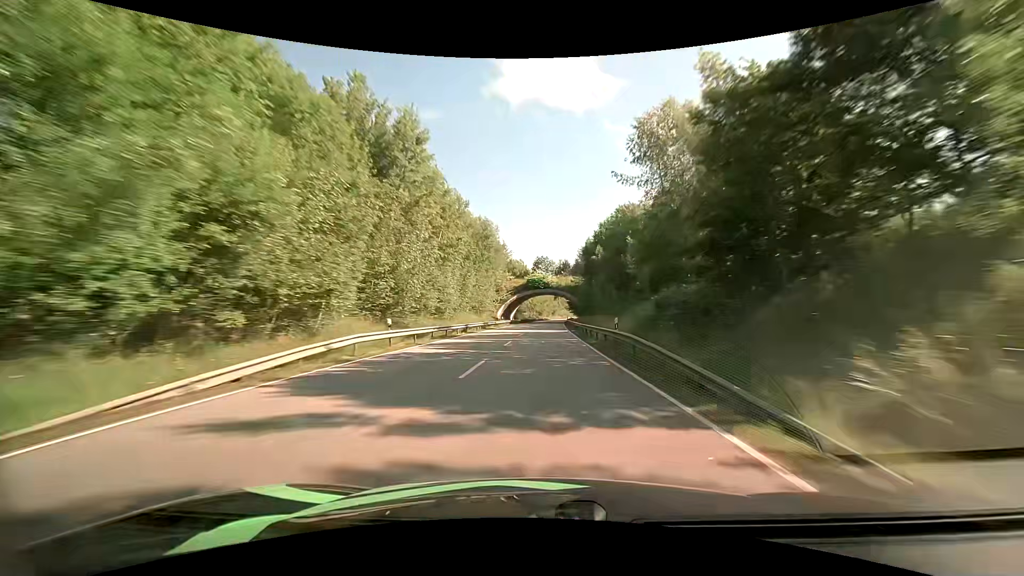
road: primary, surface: asphalt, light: Day
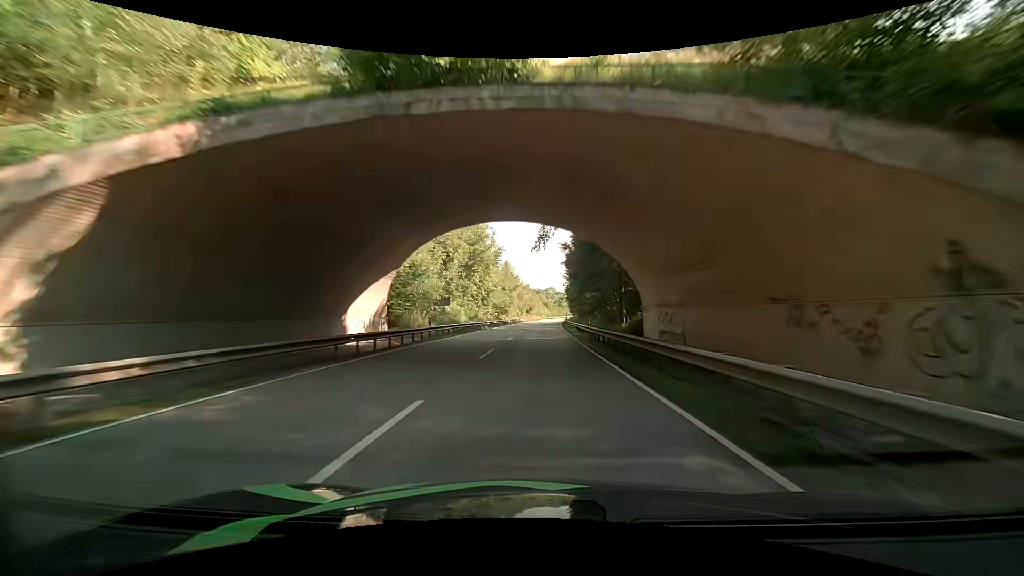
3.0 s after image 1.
(+2.7, +90.7) m; +3°
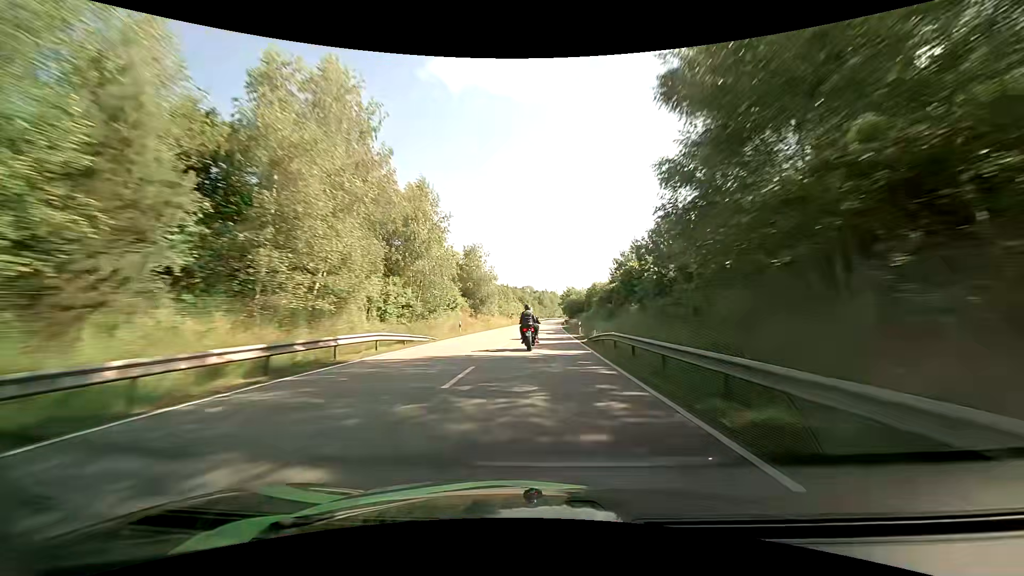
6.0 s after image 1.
(+1.8, +90.6) m; +3°
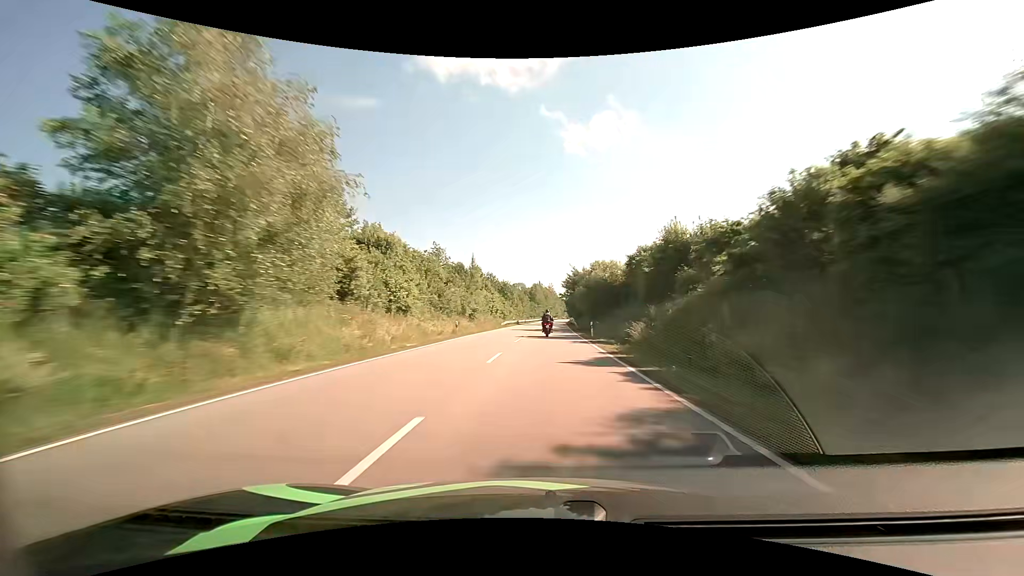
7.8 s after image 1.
(+0.4, +55.1) m; +1°
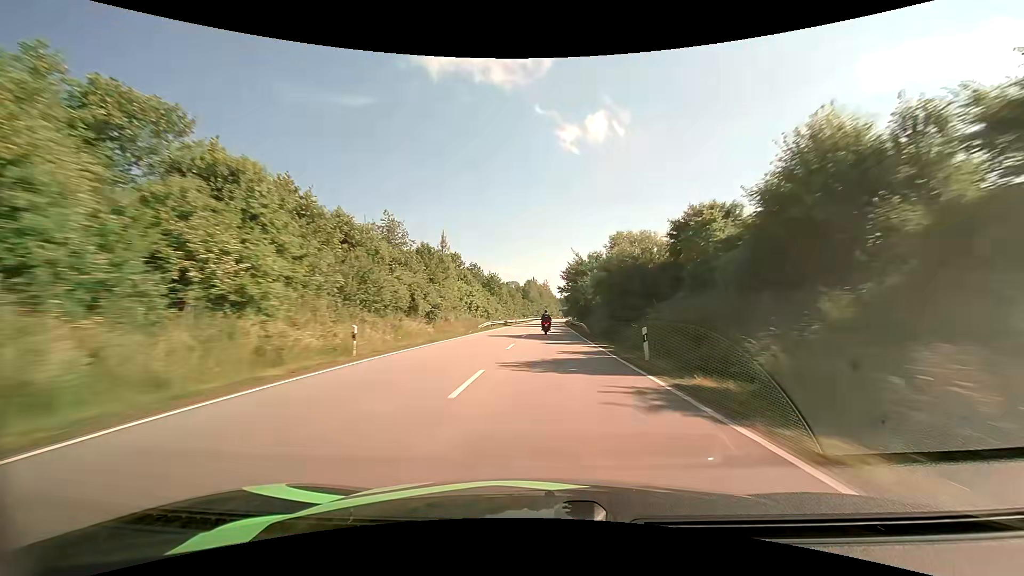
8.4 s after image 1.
(+0.1, +18.5) m; +1°
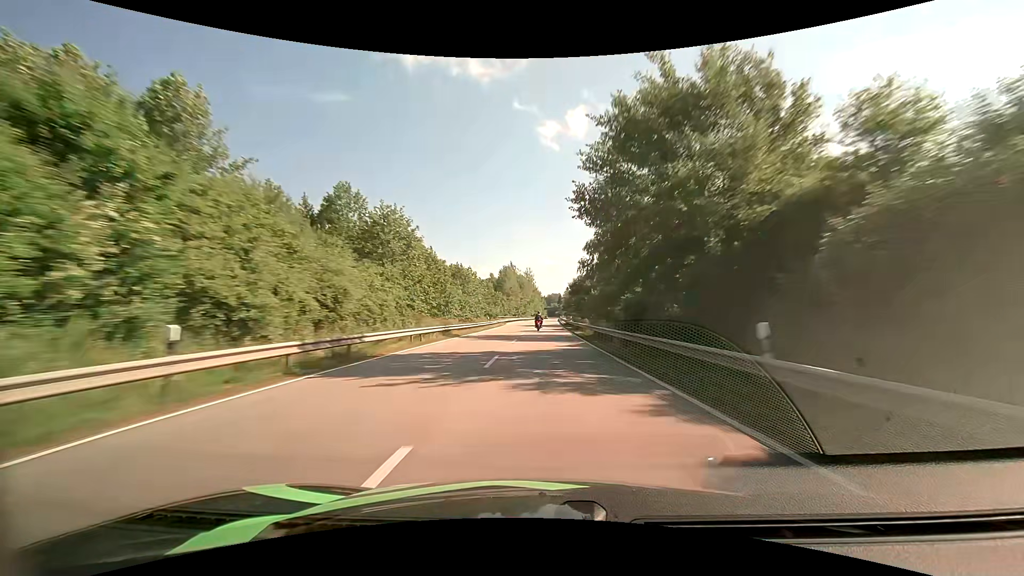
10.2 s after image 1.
(+0.9, +55.0) m; +2°
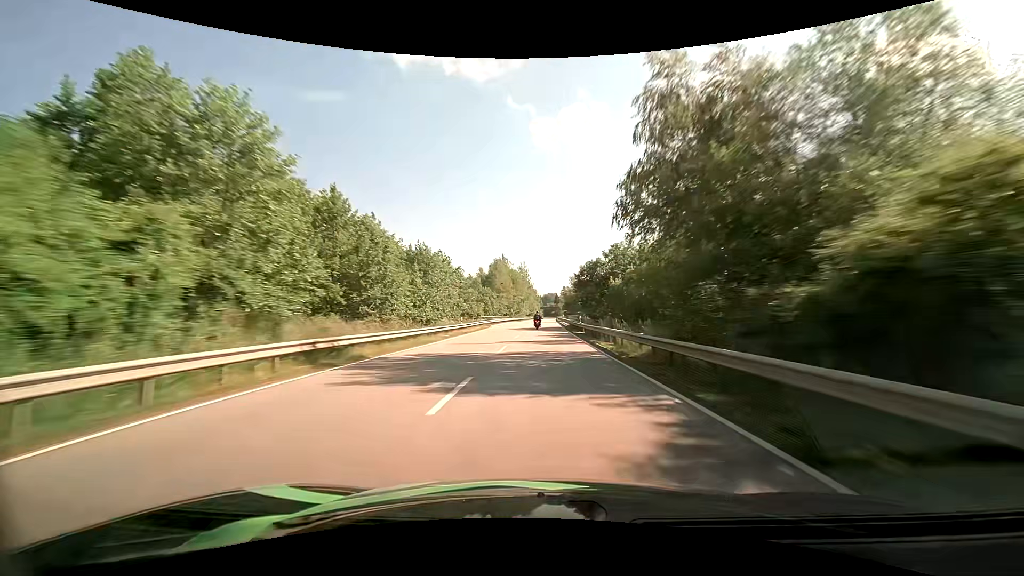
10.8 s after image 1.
(+0.1, +18.3) m; +1°
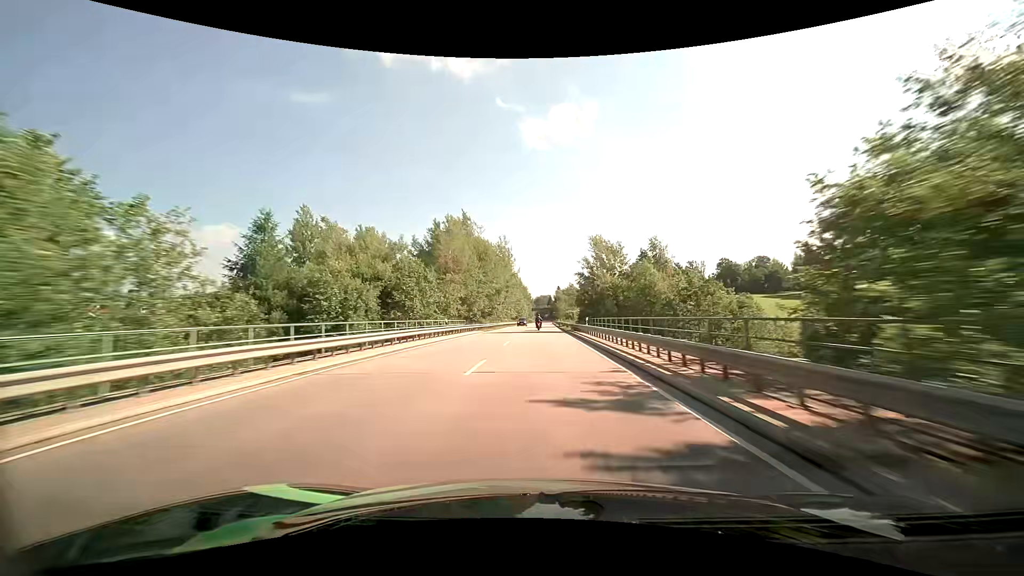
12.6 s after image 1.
(+0.4, +54.7) m; +1°
(0, +10) (0, +20) (0, +30) (0, +40) (0, +50) (0, +60) (+1, +70) (+1, +80) (+1, +90) (+1, +100) m
